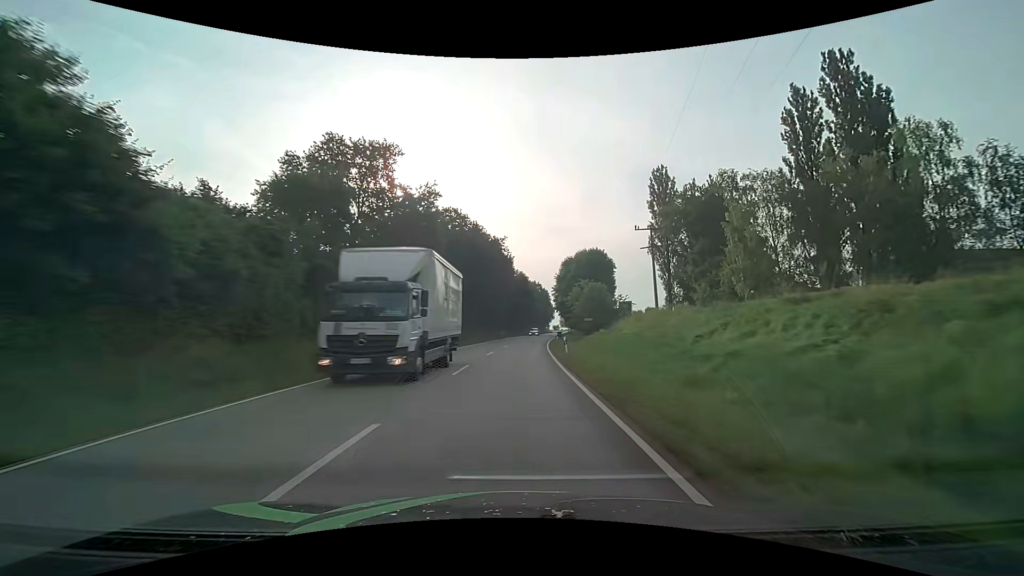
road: secondary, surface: asphalt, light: Day
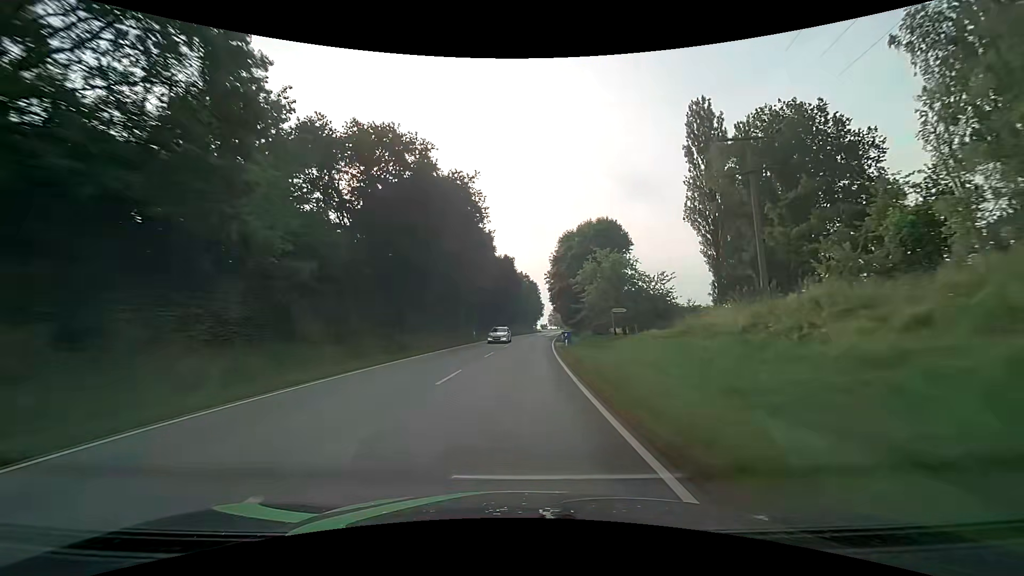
(+0.5, +26.6) m; +2°
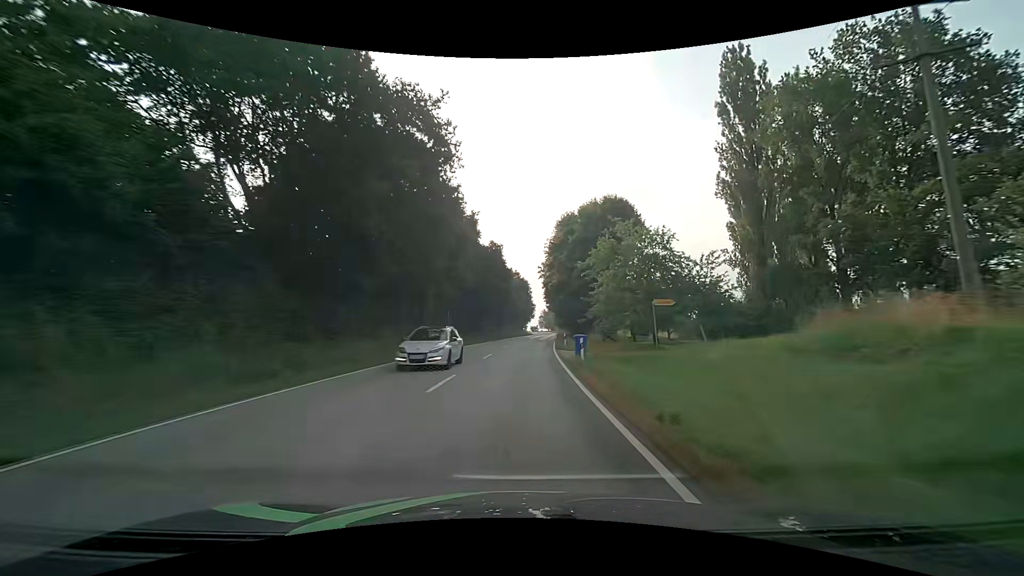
(+0.1, +13.2) m; +1°
